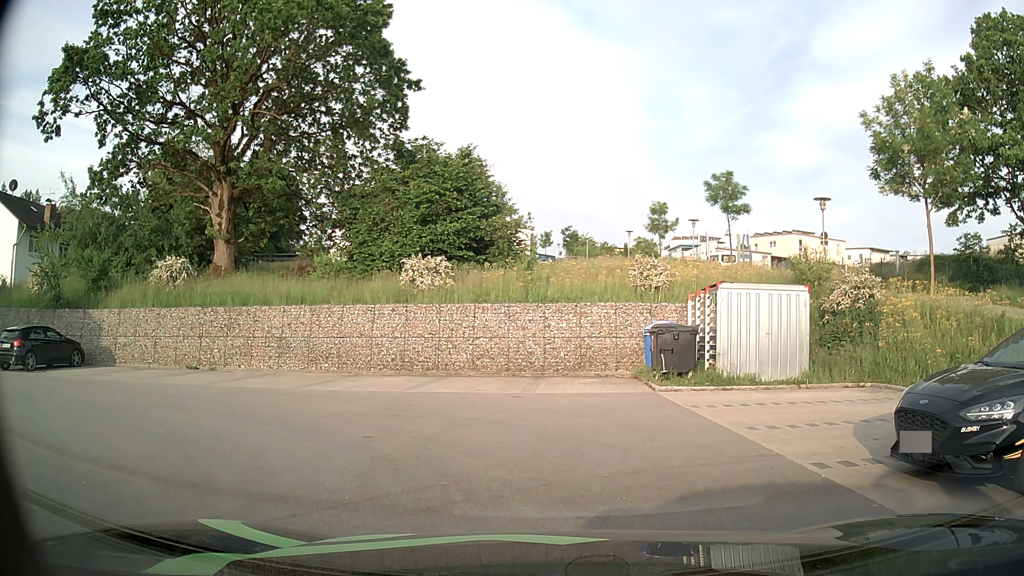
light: Day
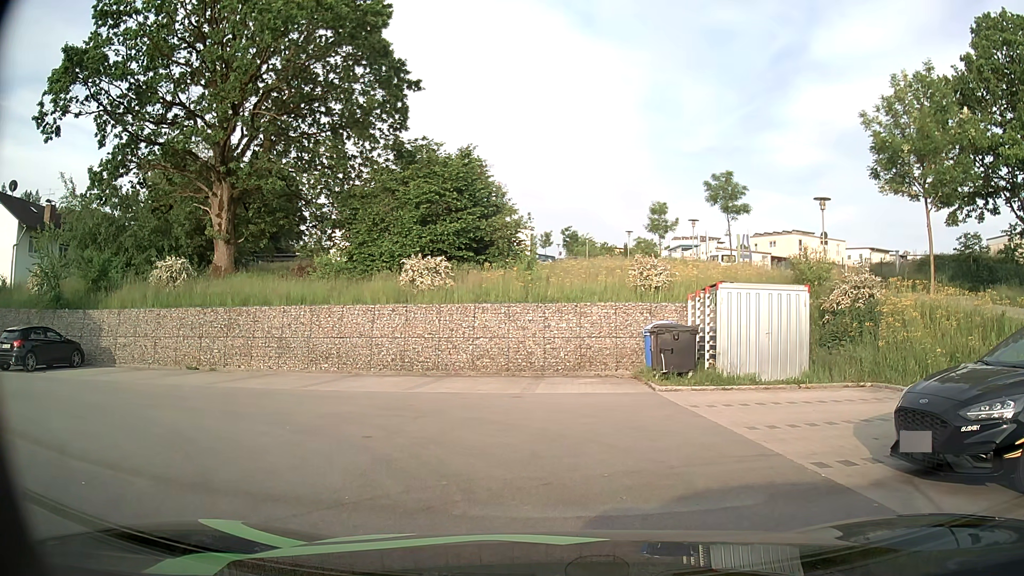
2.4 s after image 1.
(0.0, 0.0) m; 0°
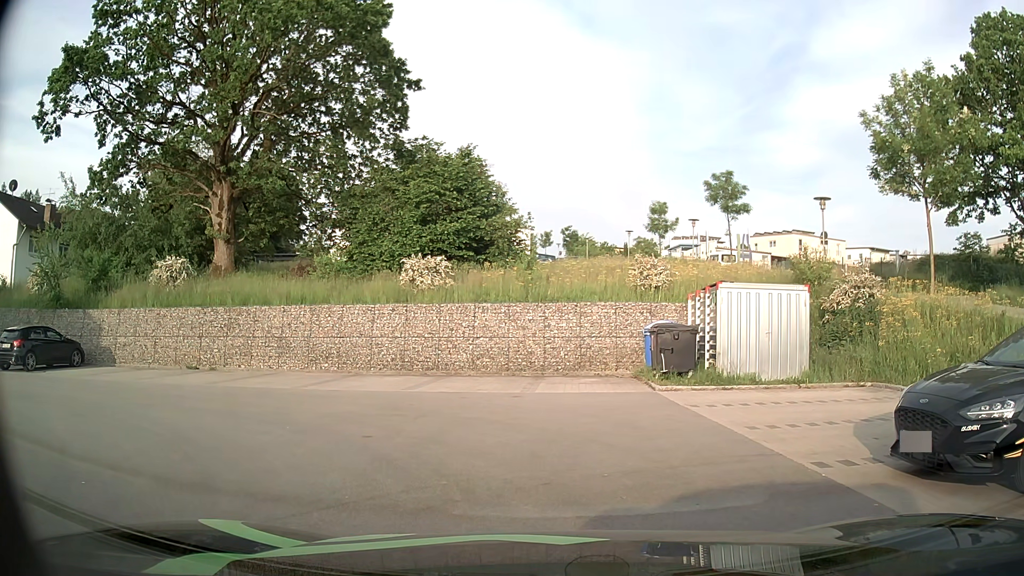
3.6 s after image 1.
(0.0, 0.0) m; 0°
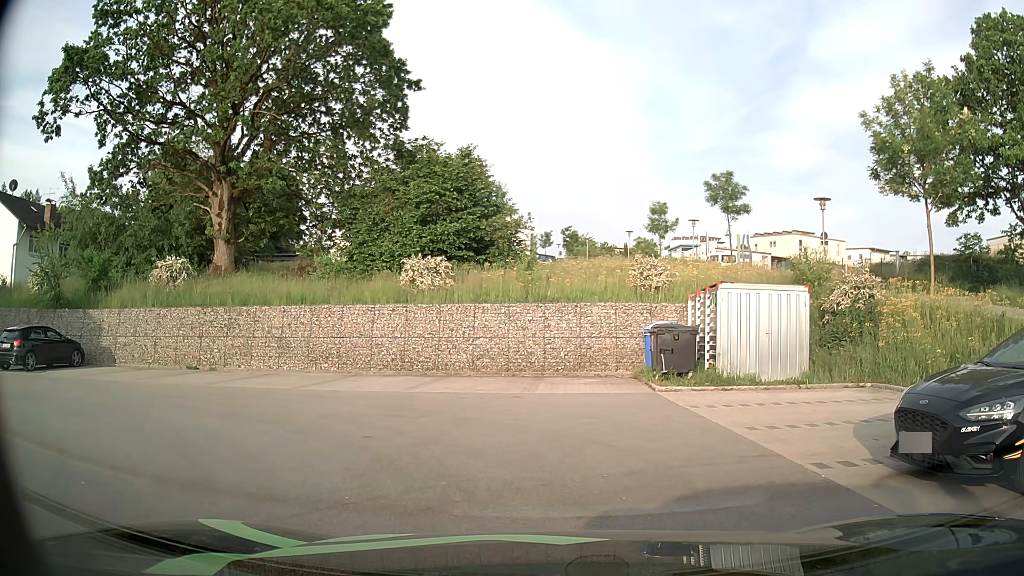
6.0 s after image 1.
(0.0, 0.0) m; 0°
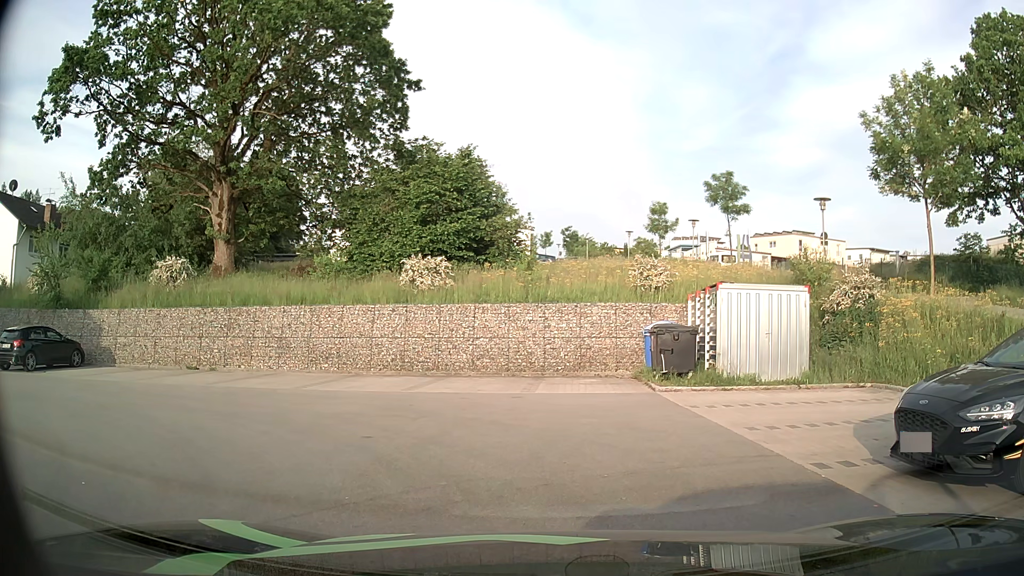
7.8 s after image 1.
(0.0, 0.0) m; 0°
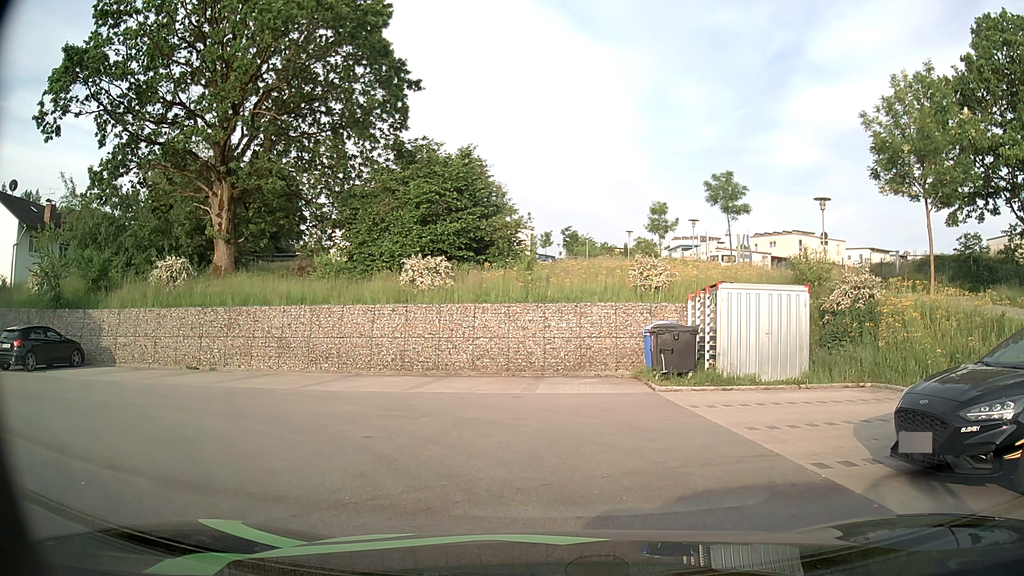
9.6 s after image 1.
(0.0, 0.0) m; 0°
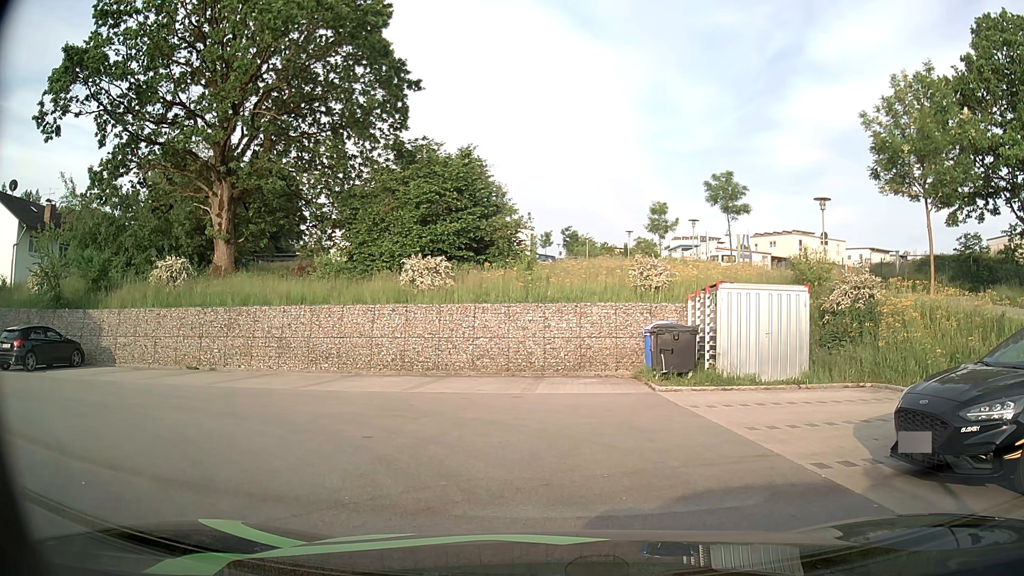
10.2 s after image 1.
(0.0, 0.0) m; 0°
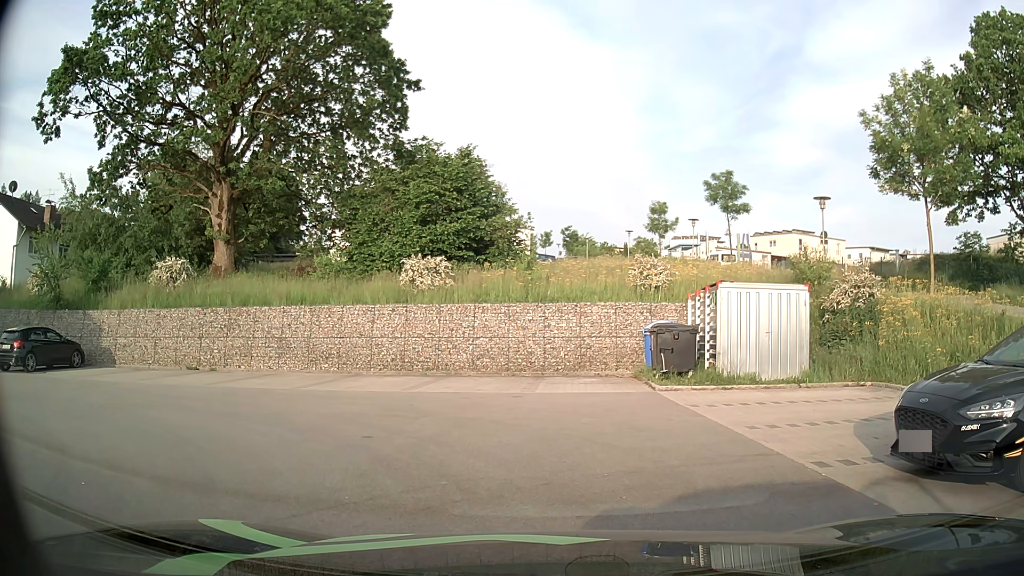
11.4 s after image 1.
(0.0, 0.0) m; 0°
